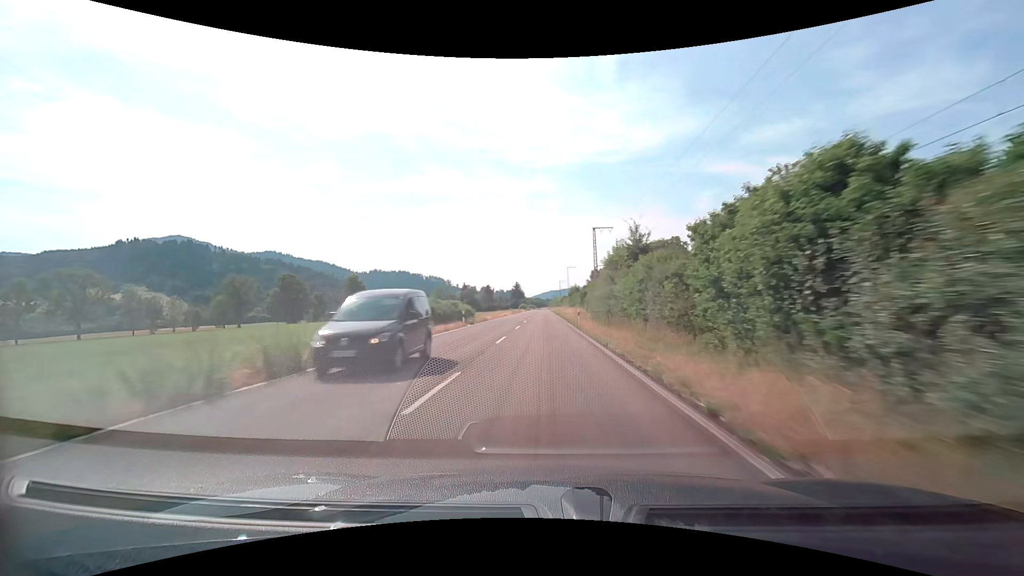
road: tertiary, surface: asphalt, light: Day
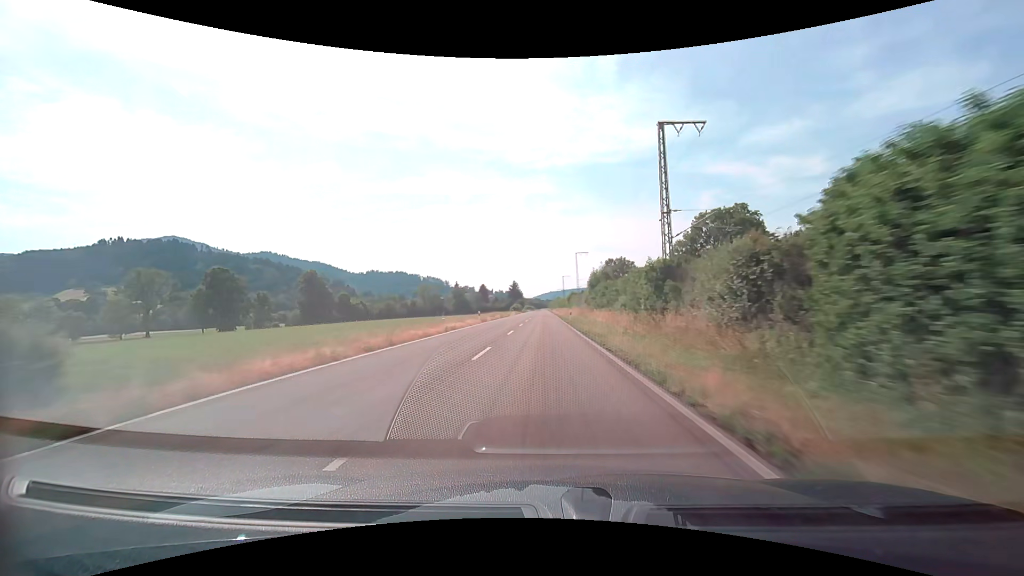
(0.0, +41.7) m; 0°
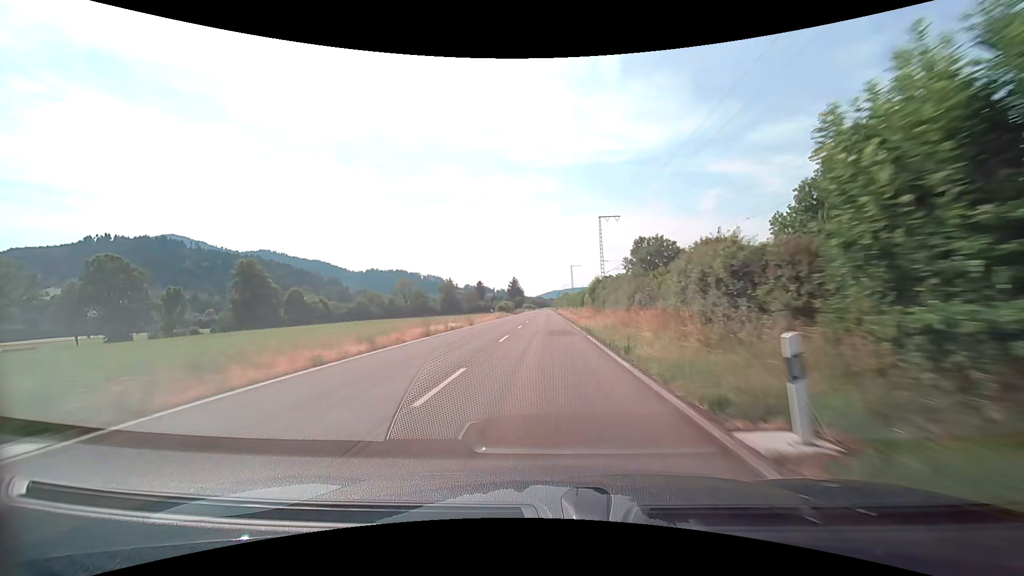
(-0.1, +41.6) m; 0°
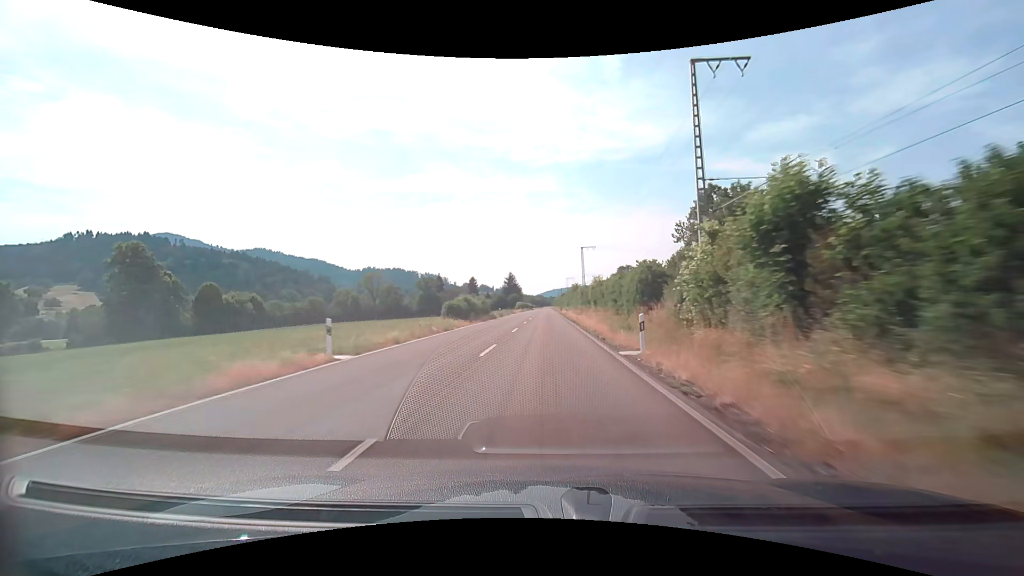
(+0.2, +41.5) m; 0°
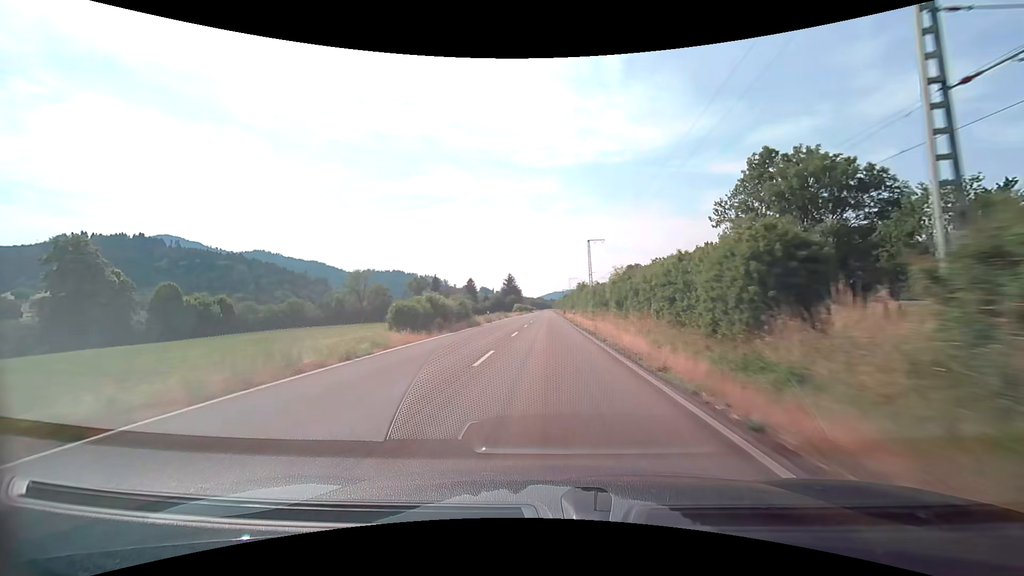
(0.0, +13.8) m; 0°
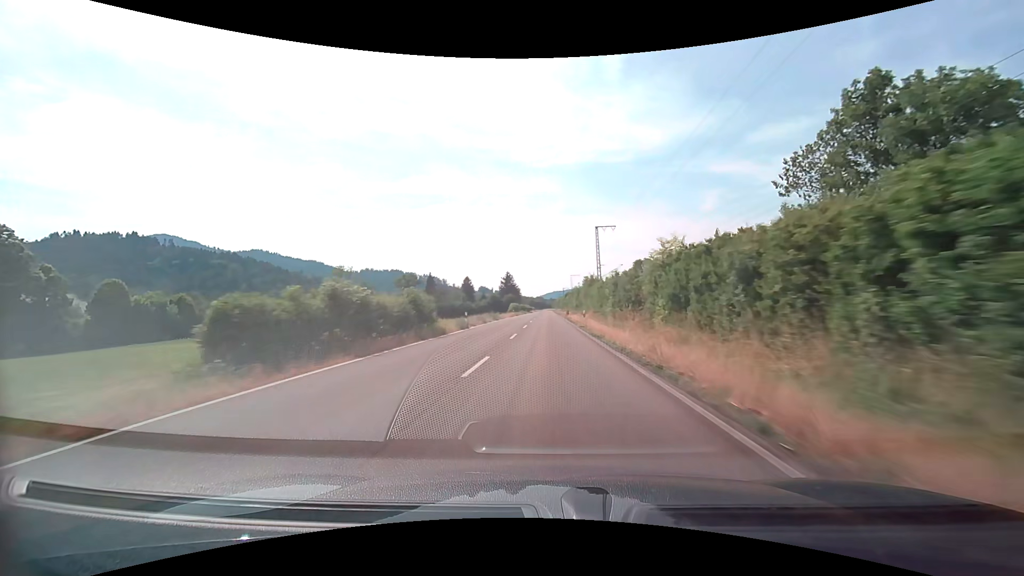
(0.0, +13.8) m; 0°
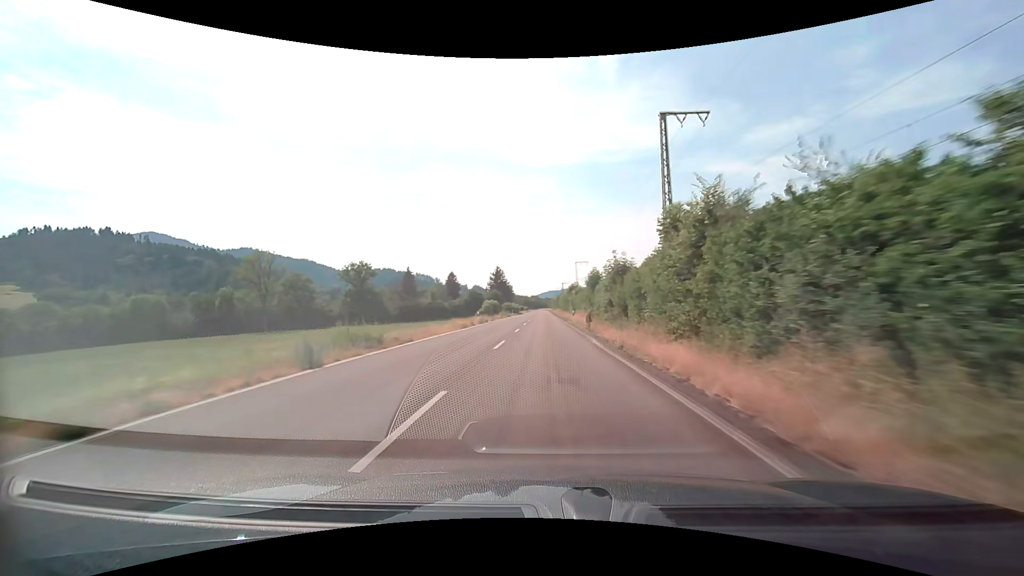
(+0.1, +41.5) m; 0°
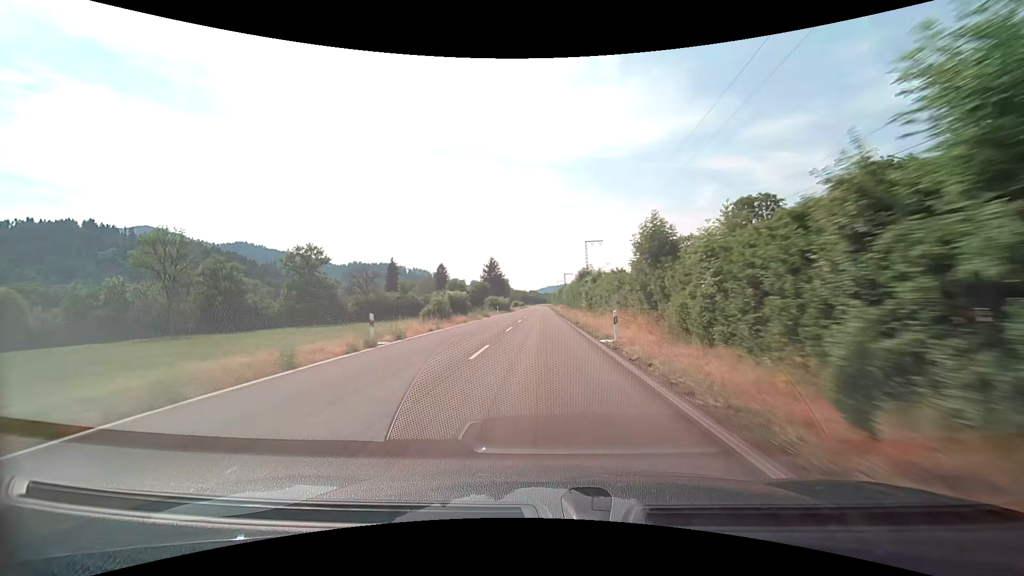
(+0.1, +27.9) m; 0°
(0, +10) (0, +20) (0, +30) (0, +40) (0, +50) (0, +60) (0, +70) (-1, +80) (-1, +90) (-1, +100) m
